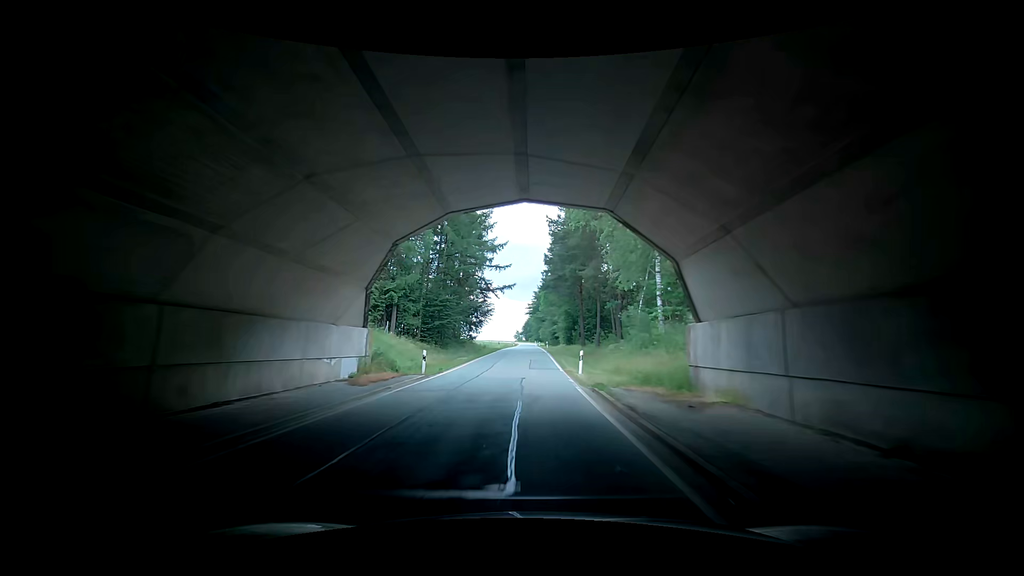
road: tertiary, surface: asphalt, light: Day
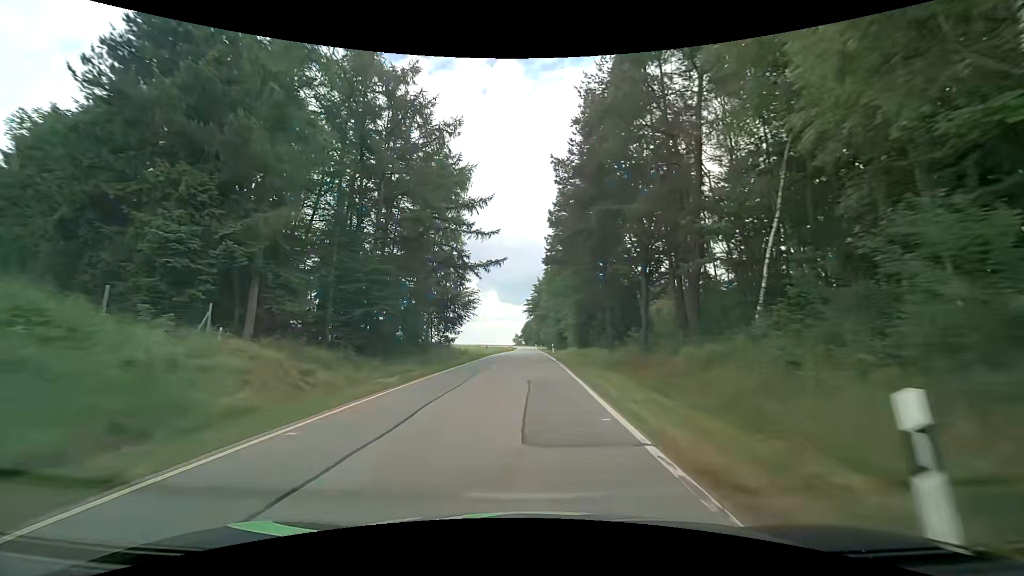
(+0.5, +19.6) m; +3°
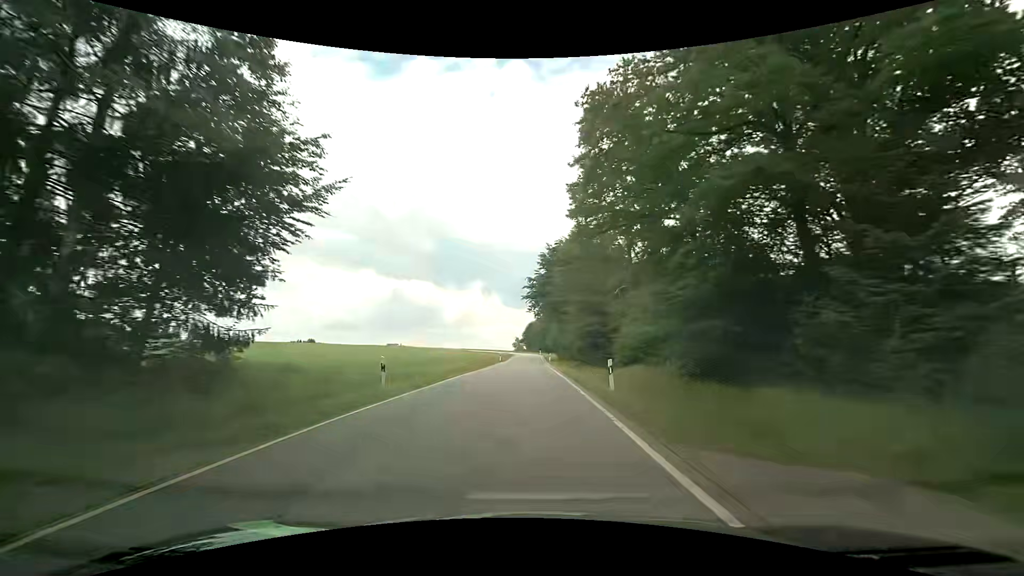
(-0.5, +37.5) m; 0°
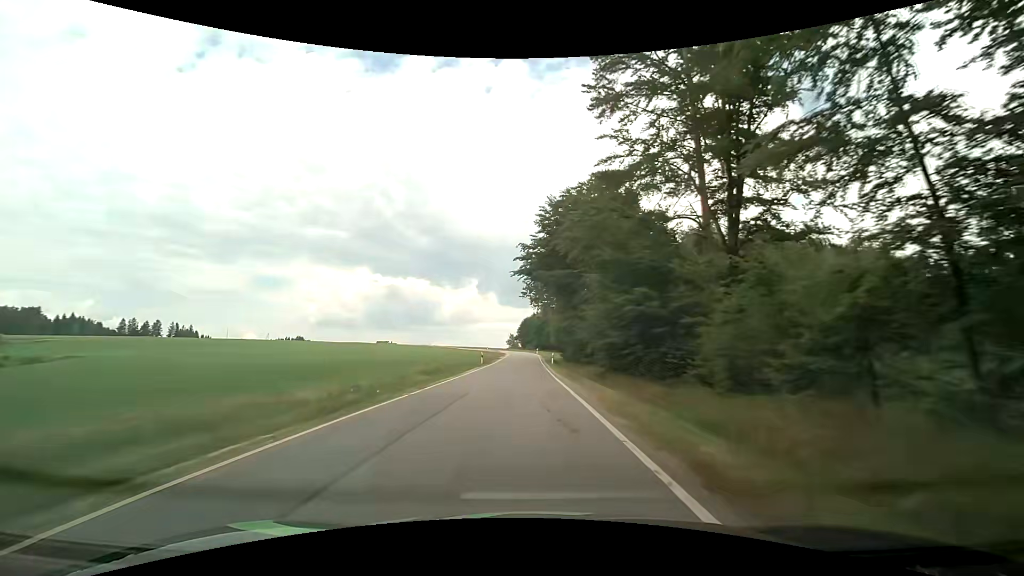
(-0.1, +17.9) m; -1°
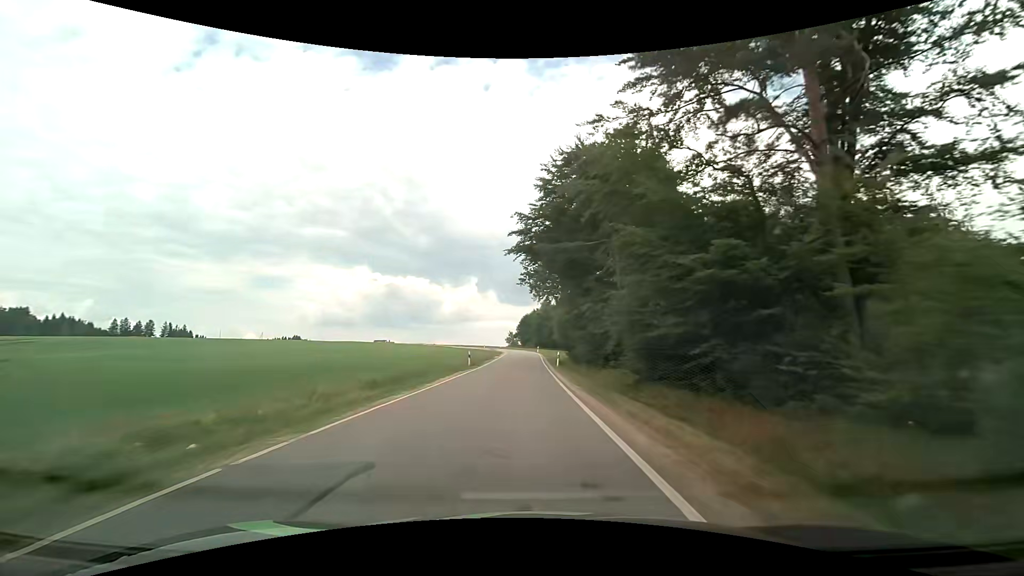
(+0.1, +8.8) m; +1°
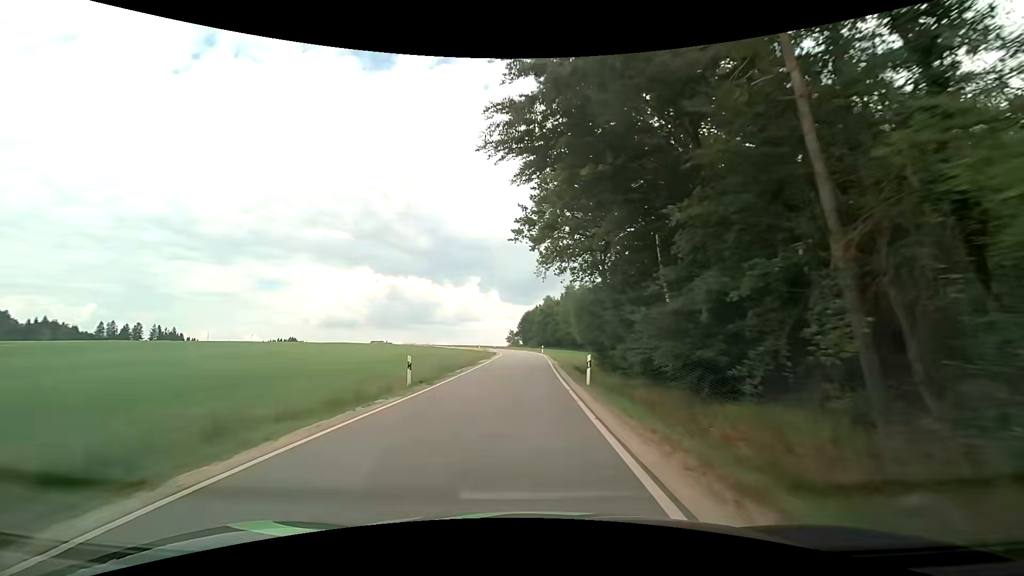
(-0.2, +17.3) m; -1°
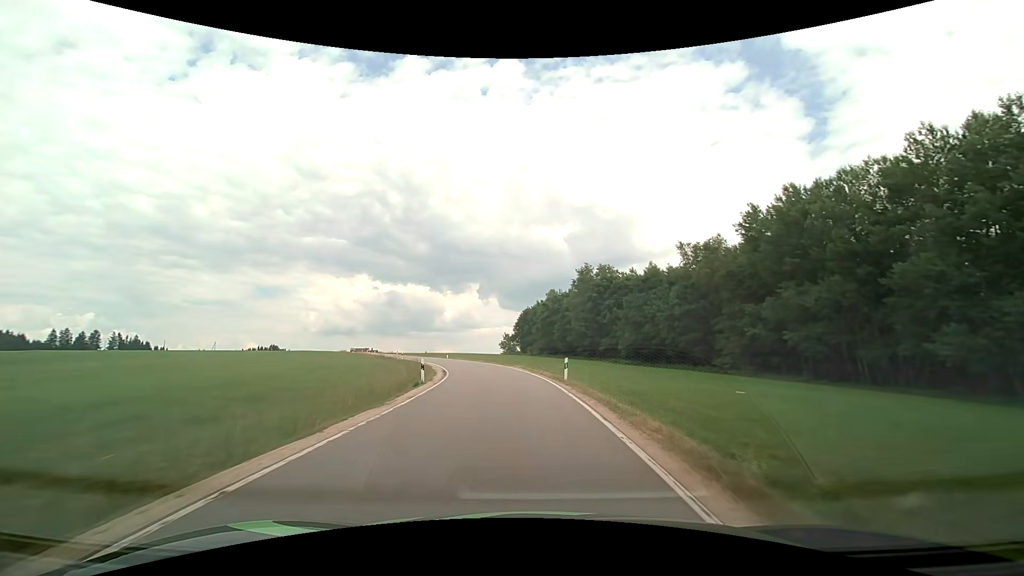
(+0.2, +41.8) m; +1°
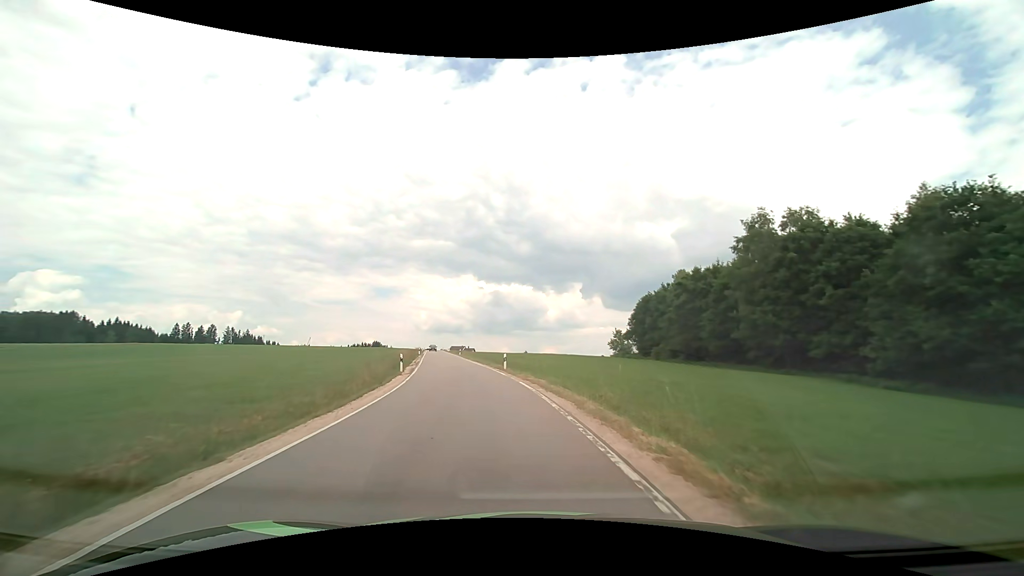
(-3.3, +37.6) m; -12°
(0, +10) (-2, +20) (-3, +30) (-5, +40) (-7, +49) (-9, +59) (-11, +69) (-14, +79) (-16, +88) (-18, +98) m
